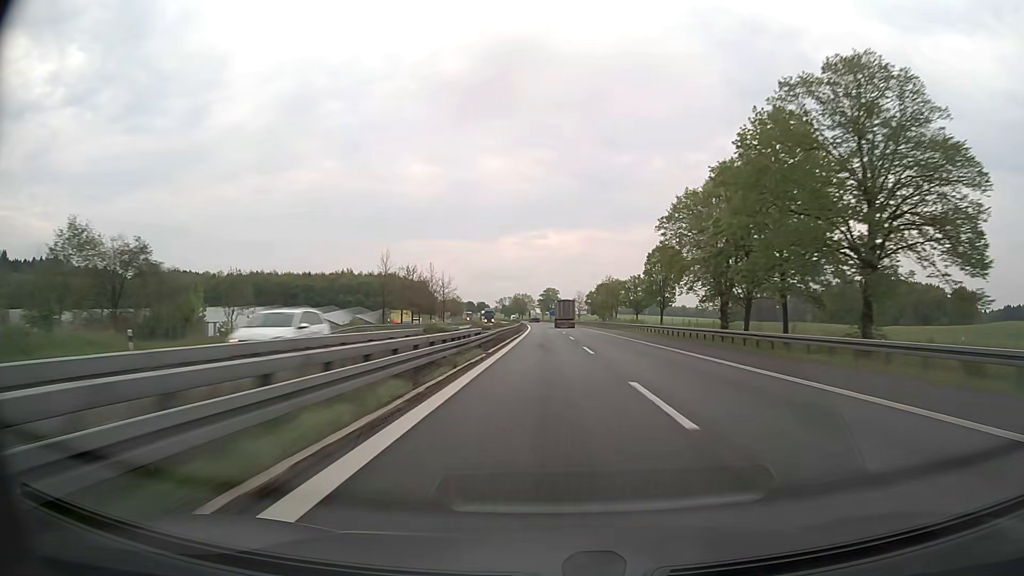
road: motorway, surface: asphalt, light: Day
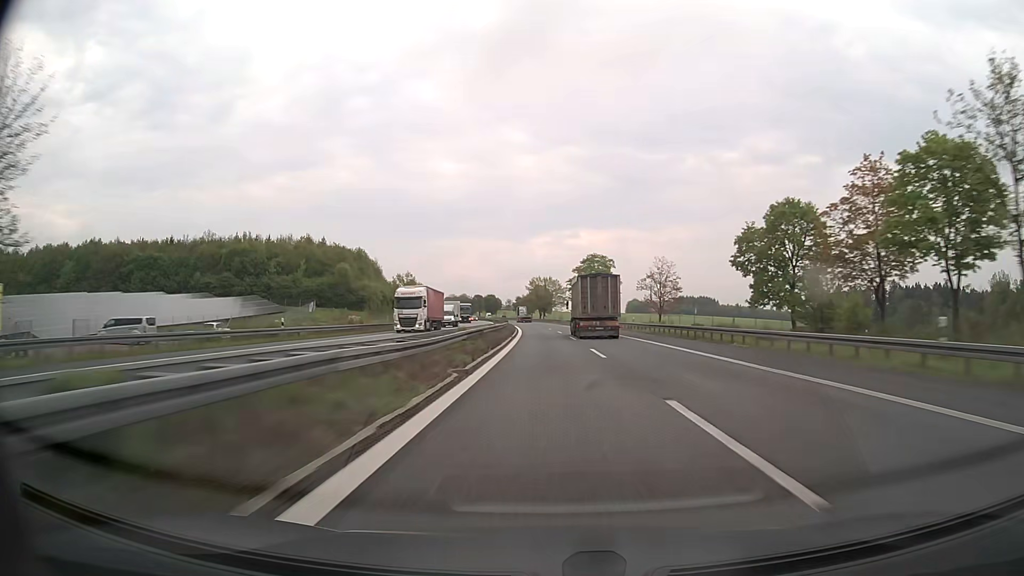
(-1.7, +129.3) m; -2°
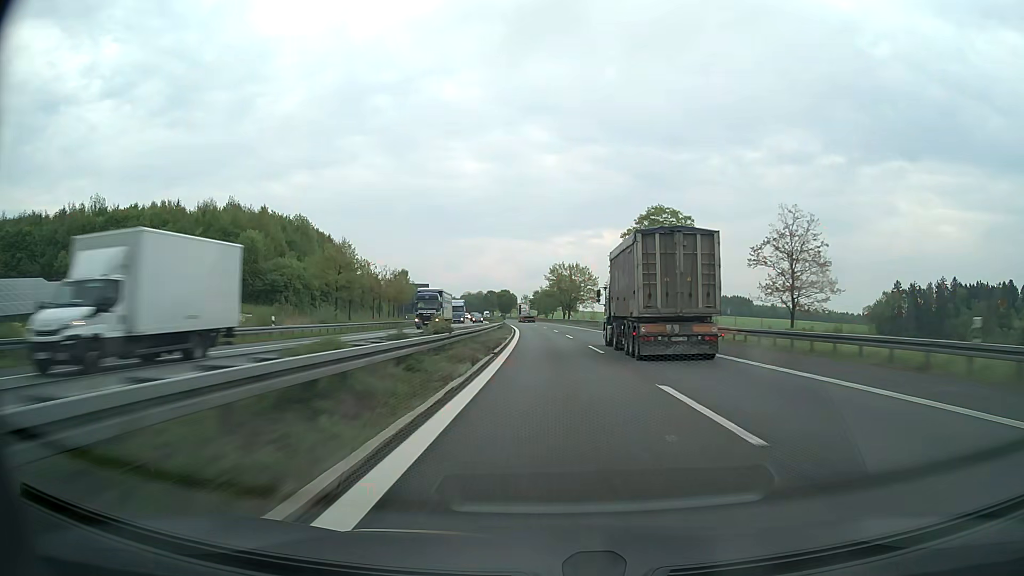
(-0.9, +51.4) m; -2°
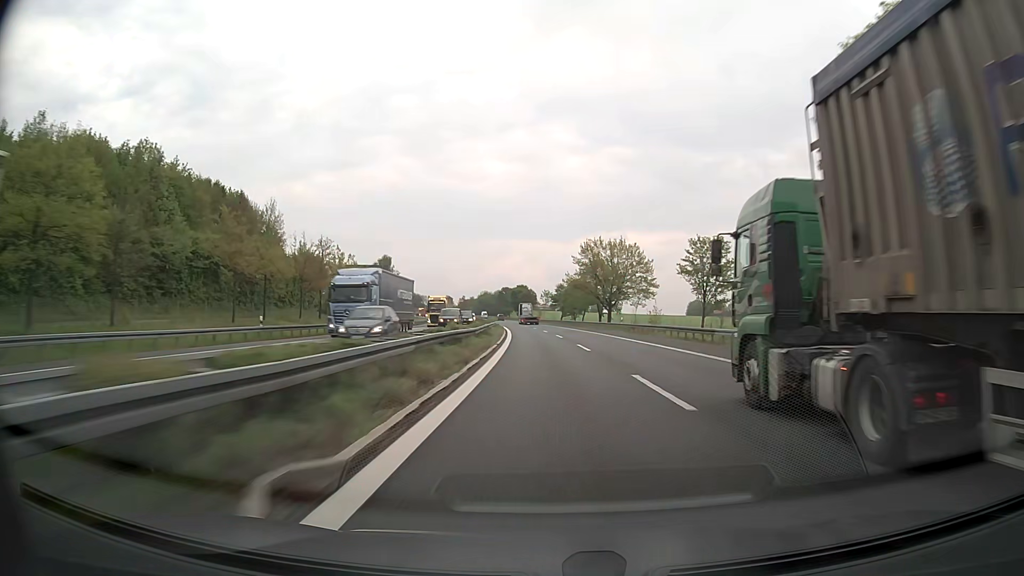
(-1.0, +51.3) m; -2°
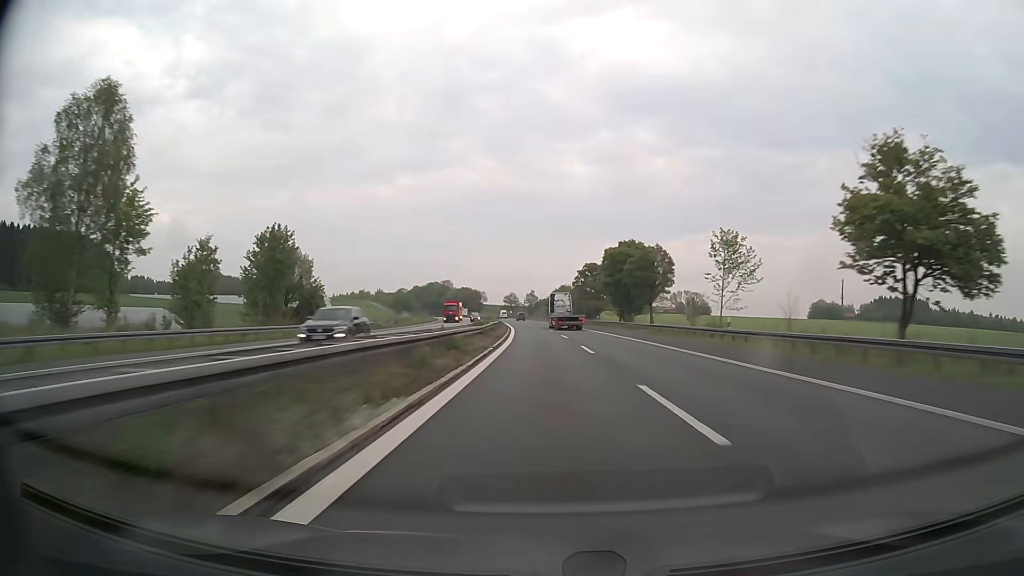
(-7.9, +127.9) m; -7°
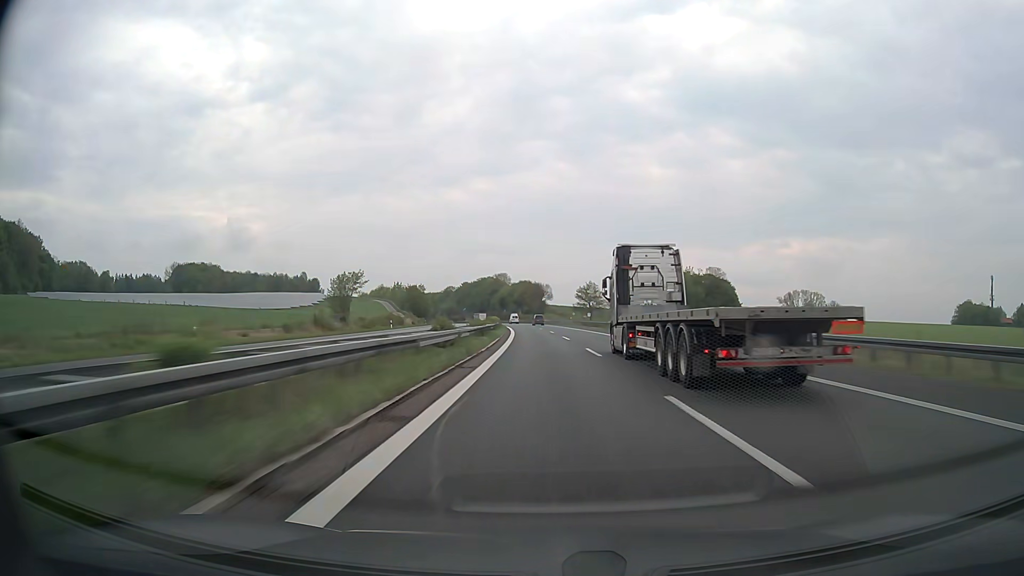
(-6.8, +127.0) m; -6°
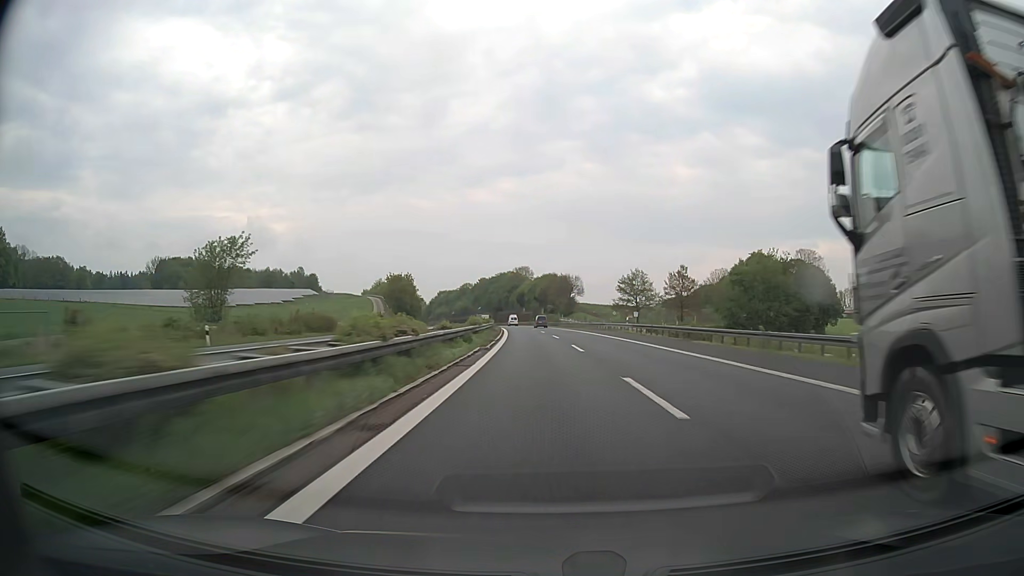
(-1.0, +50.3) m; -2°
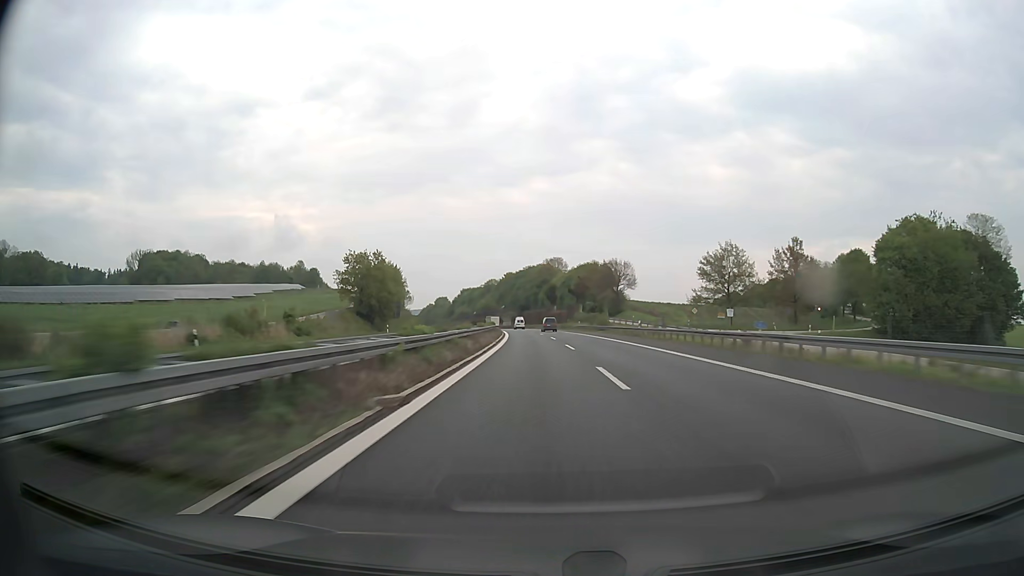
(-1.1, +50.0) m; -3°
(0, +10) (0, +20) (0, +30) (-1, +40) (-1, +50) (-2, +60) (-2, +70) (-3, +80) (-4, +90) (-5, +100) m
